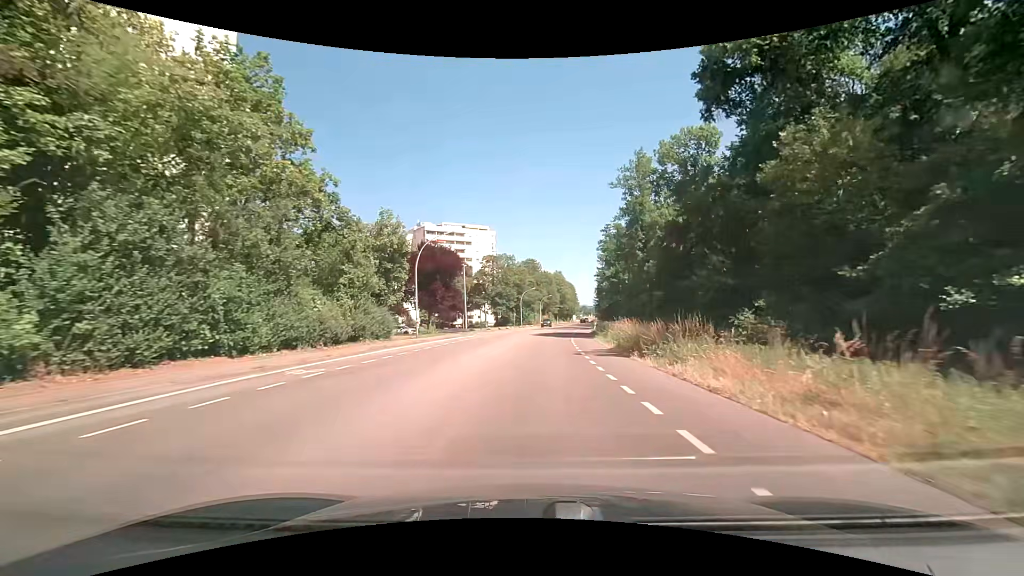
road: tertiary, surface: asphalt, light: Day
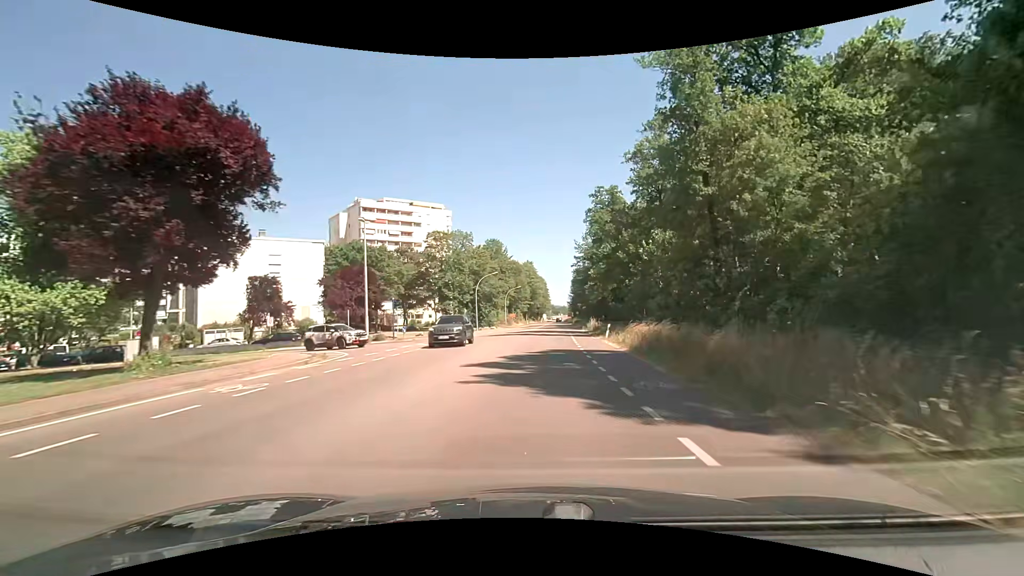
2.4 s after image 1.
(+1.0, +31.4) m; +4°
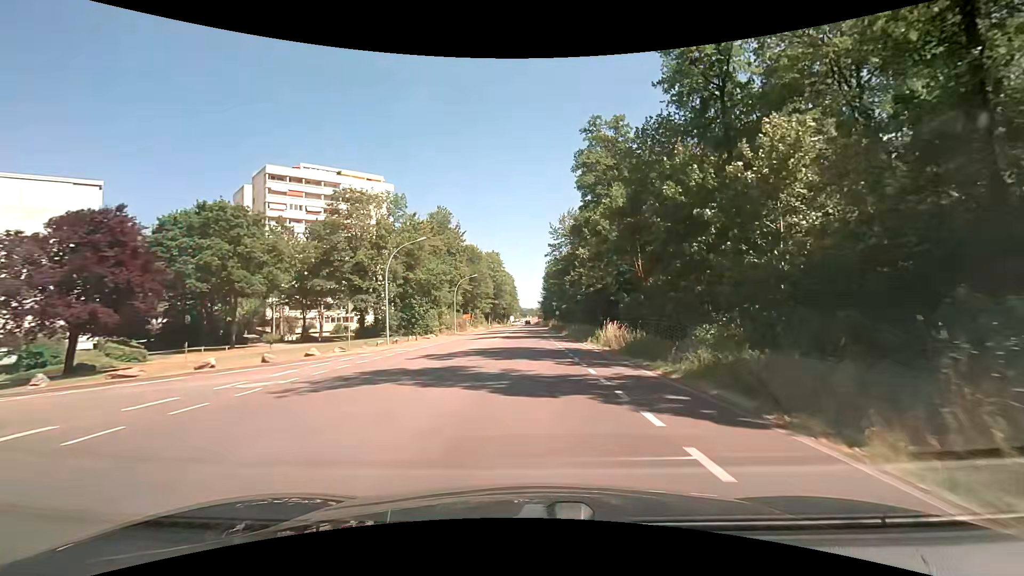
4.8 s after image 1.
(+0.7, +29.4) m; +4°
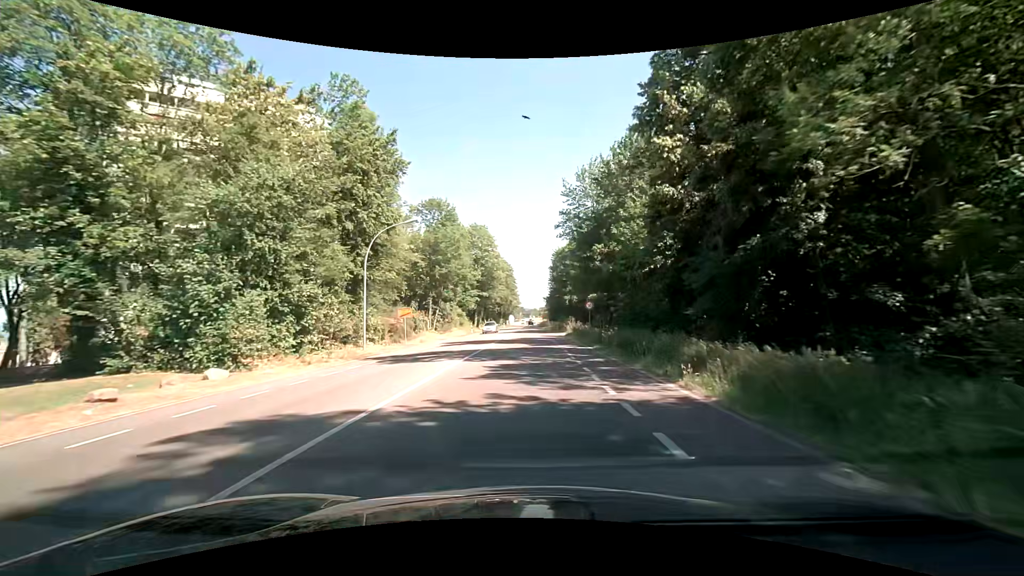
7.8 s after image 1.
(0.0, +36.5) m; -1°
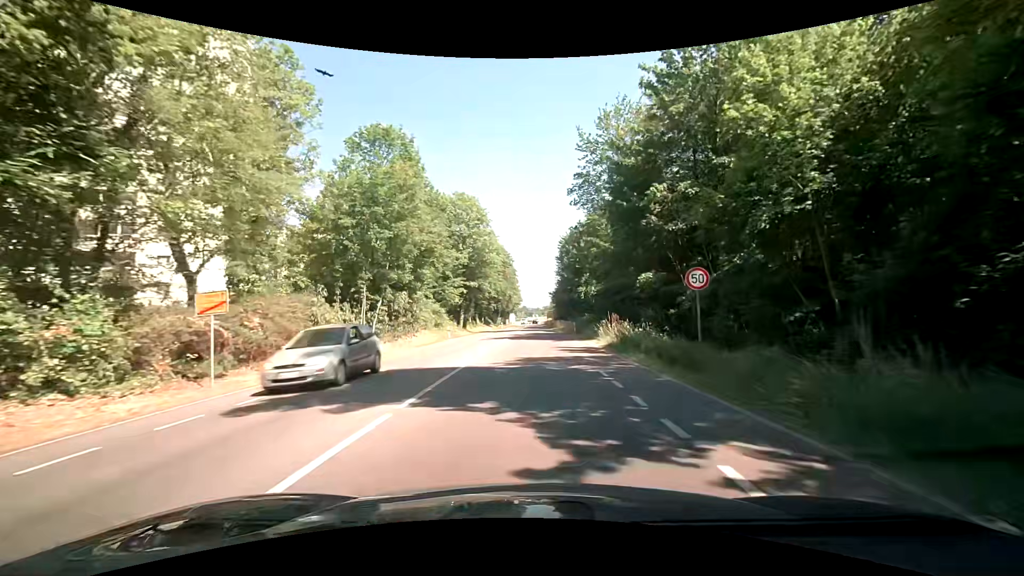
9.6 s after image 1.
(+0.1, +21.9) m; 0°
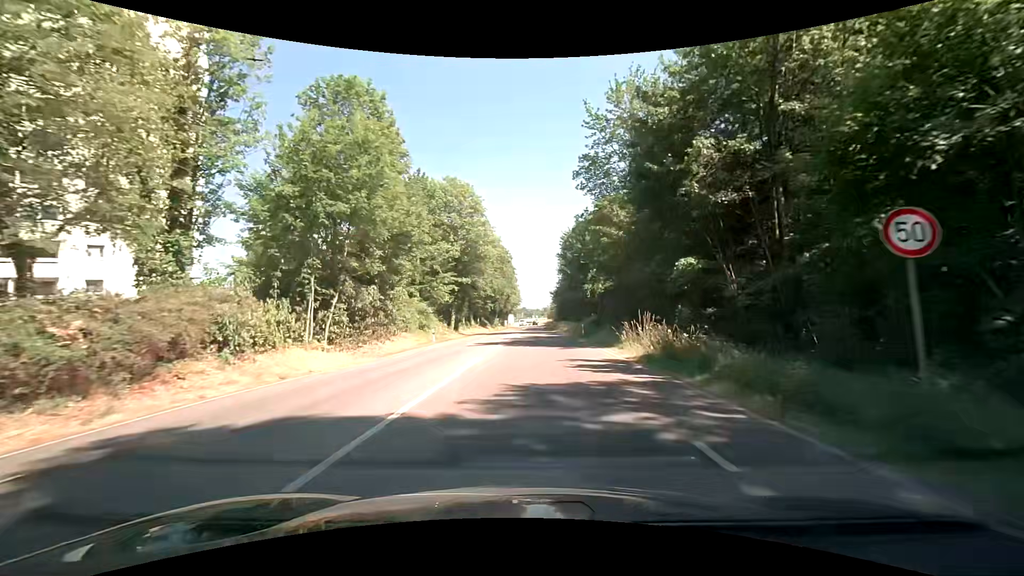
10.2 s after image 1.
(0.0, +7.3) m; 0°
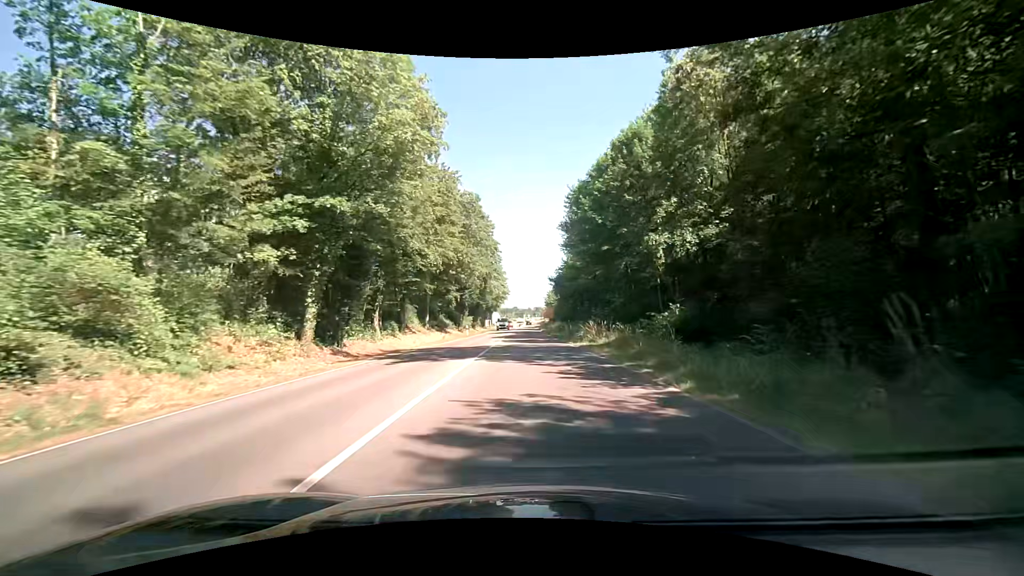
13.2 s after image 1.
(+0.2, +36.8) m; 0°
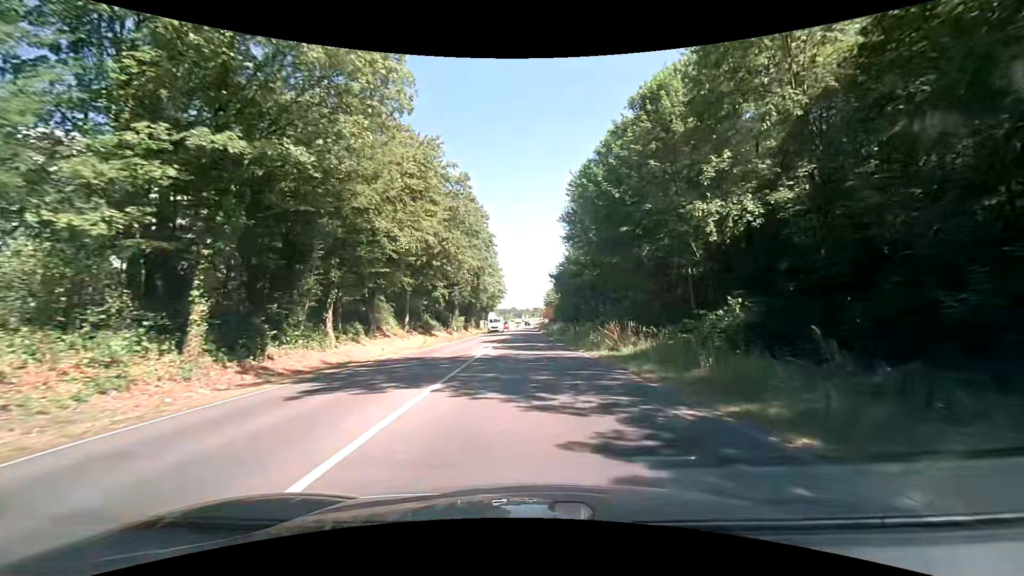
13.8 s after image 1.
(0.0, +7.4) m; +1°
(0, +10) (0, +20) (-1, +30) (-1, +40) (-1, +50) (-1, +60) (-2, +70) (-2, +80) (-2, +90) (-2, +100) m
